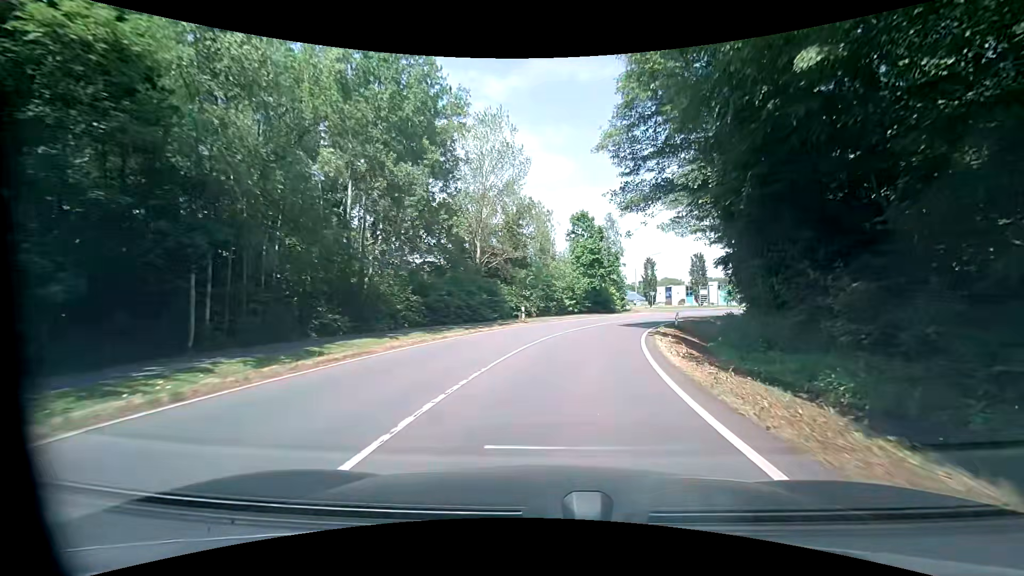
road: unclassified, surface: asphalt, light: Day
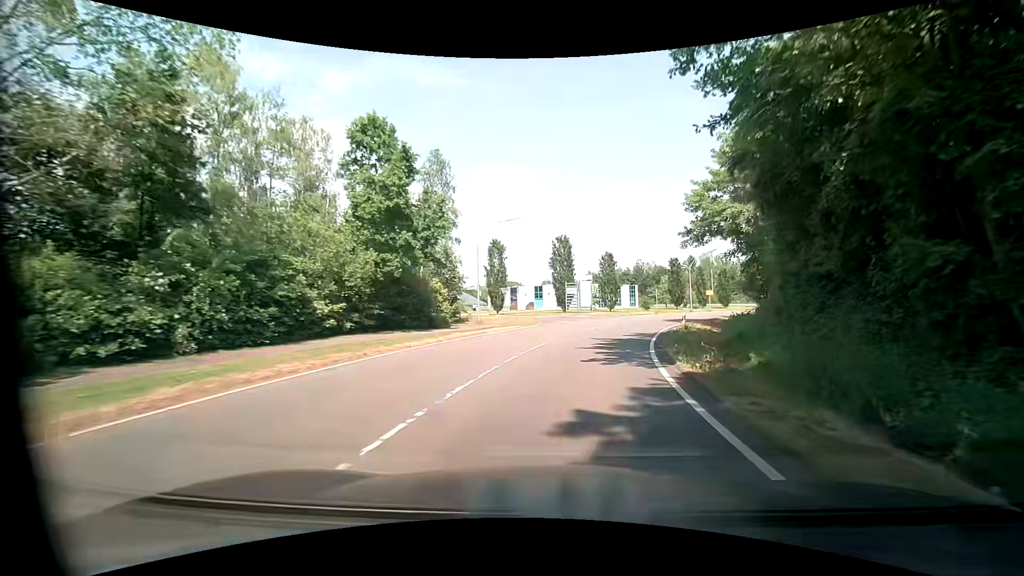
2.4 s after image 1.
(+5.4, +32.5) m; +18°
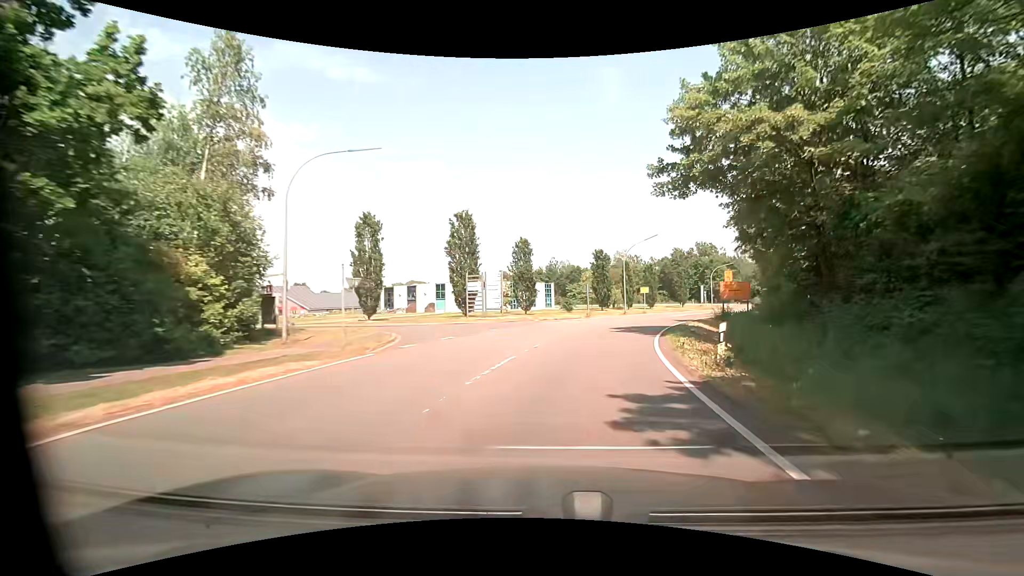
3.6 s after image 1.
(+1.6, +16.9) m; +10°
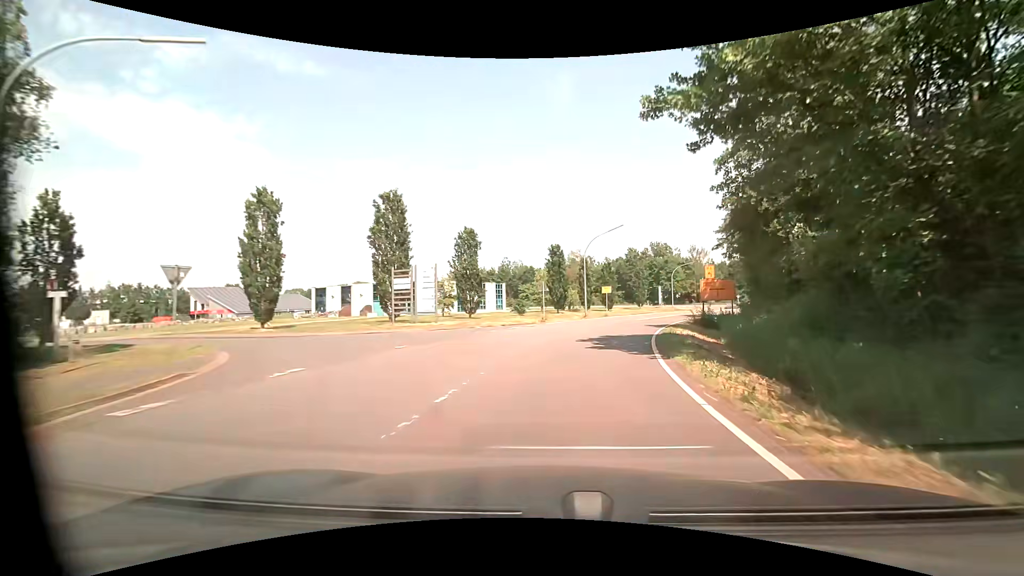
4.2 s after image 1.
(+0.4, +8.4) m; +6°
